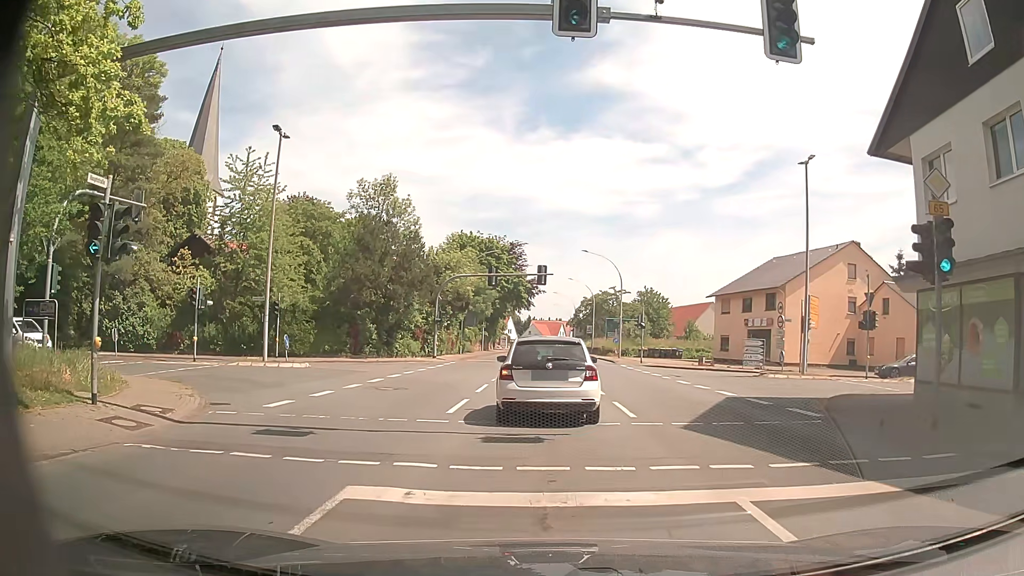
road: primary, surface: asphalt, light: Day
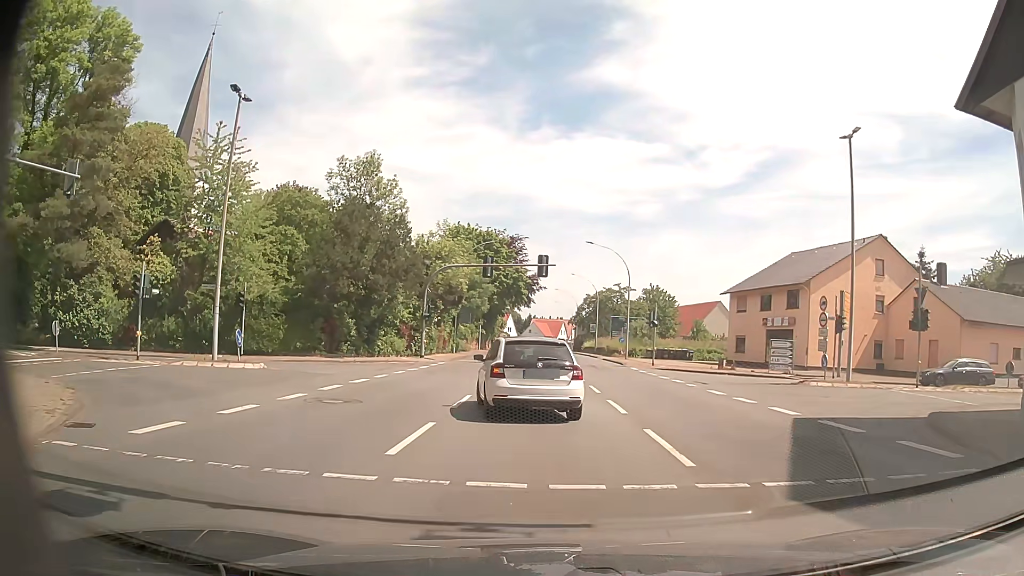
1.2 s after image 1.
(-0.1, +5.2) m; -3°
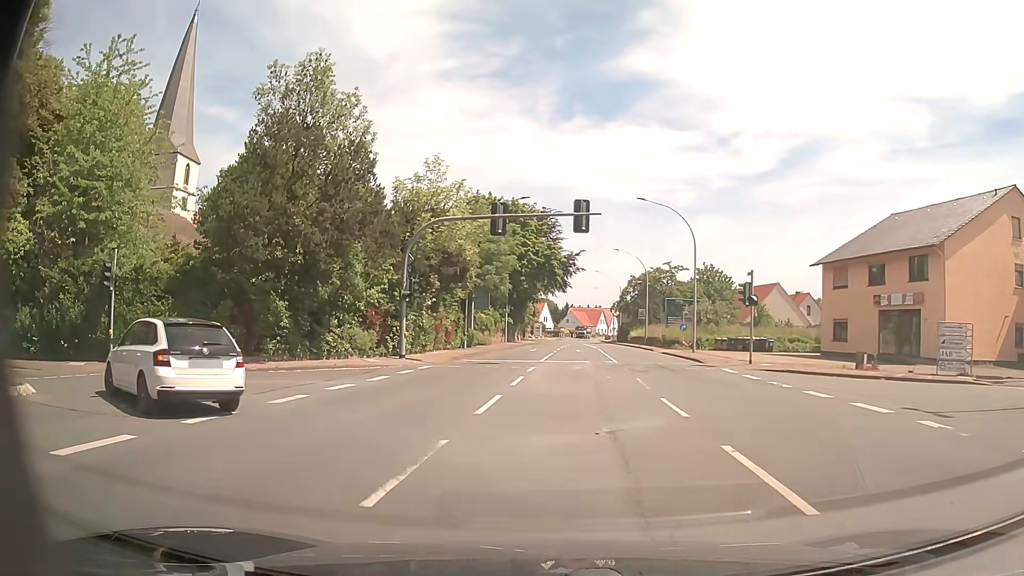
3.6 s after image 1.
(+0.3, +14.3) m; -1°
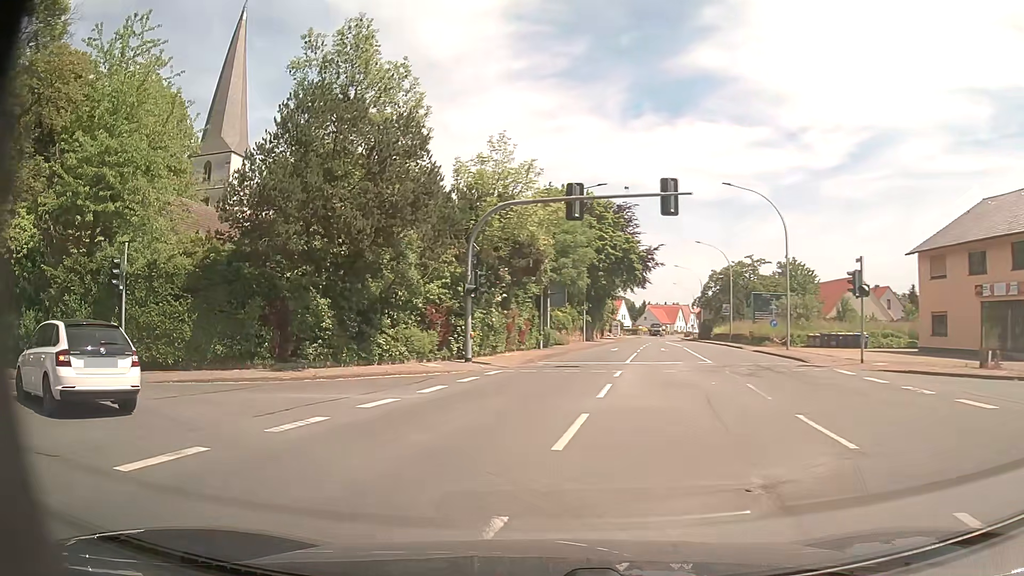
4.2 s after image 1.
(-0.2, +3.5) m; -7°
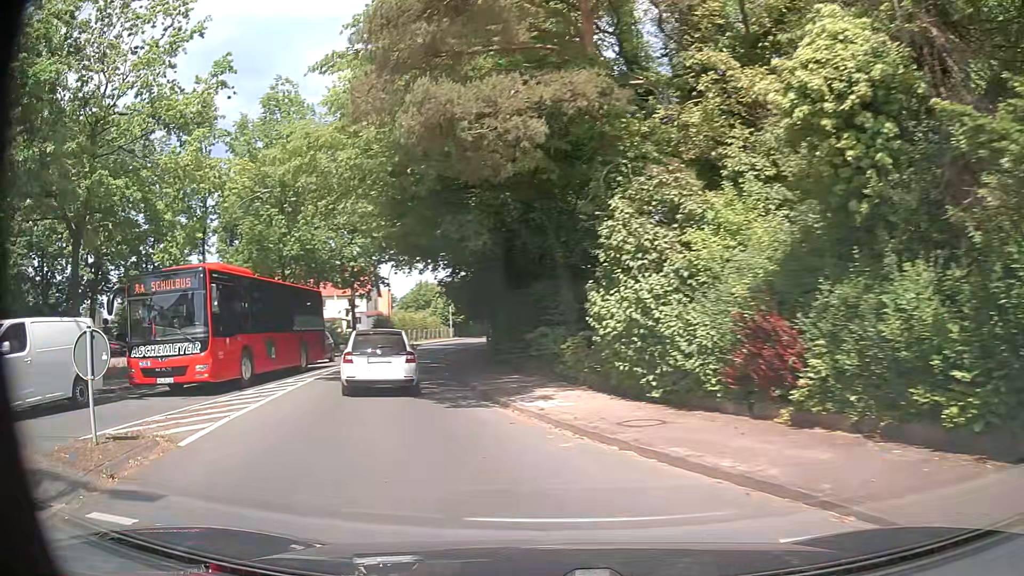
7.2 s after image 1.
(-9.4, +12.4) m; -78°
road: tertiary
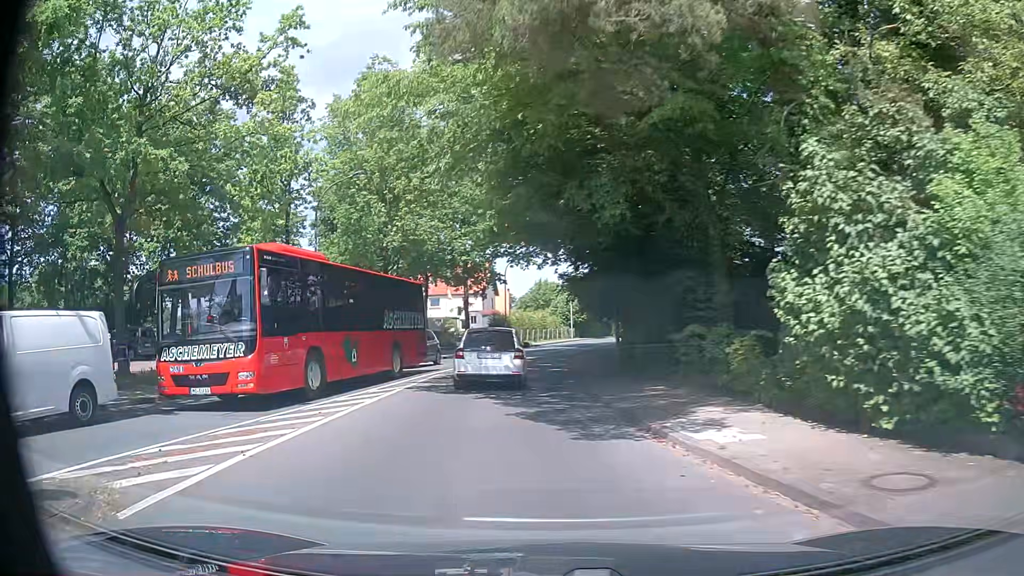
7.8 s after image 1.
(-0.4, +4.0) m; -10°
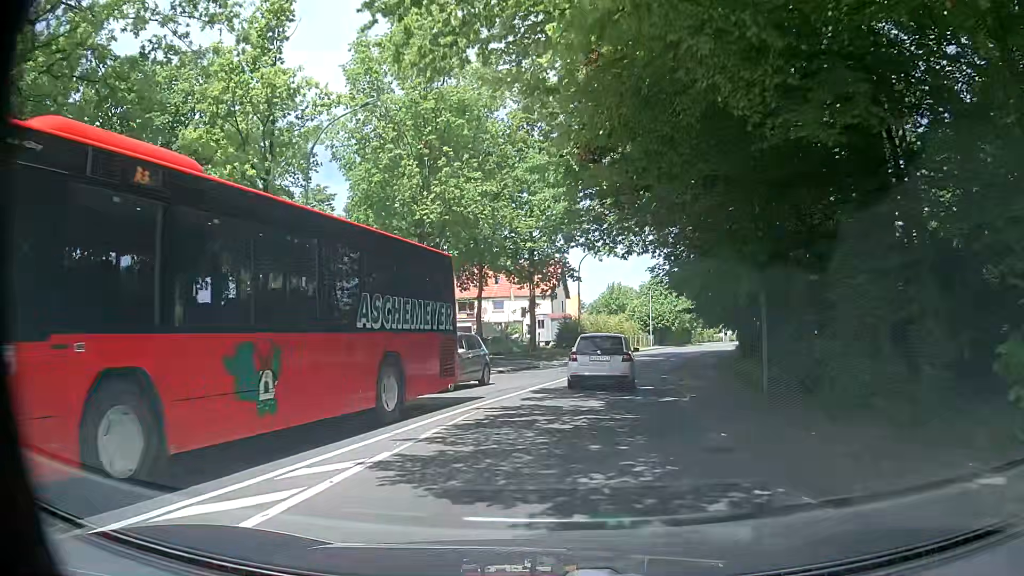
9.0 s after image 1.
(-0.9, +9.6) m; -6°
